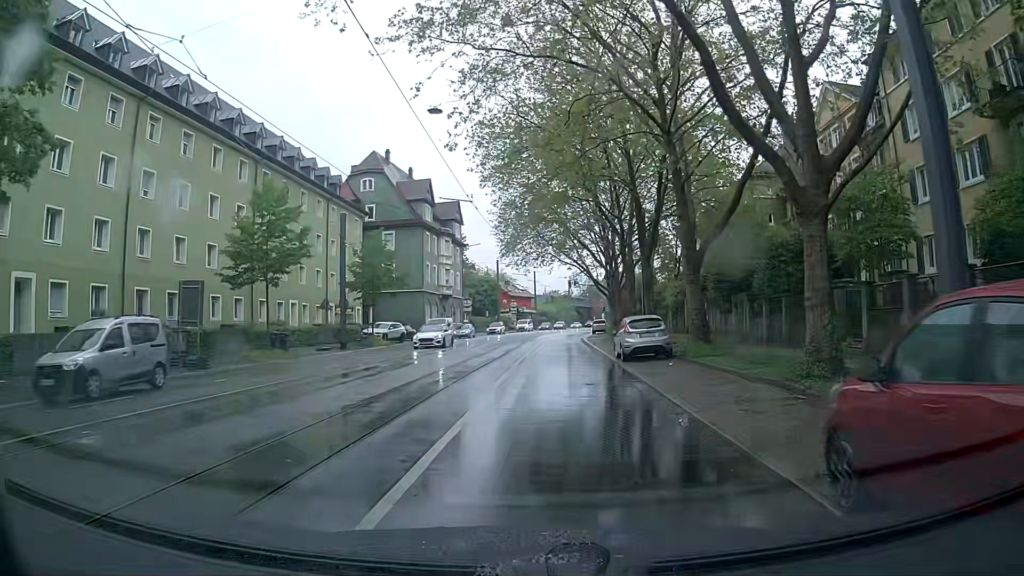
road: primary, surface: asphalt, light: Day
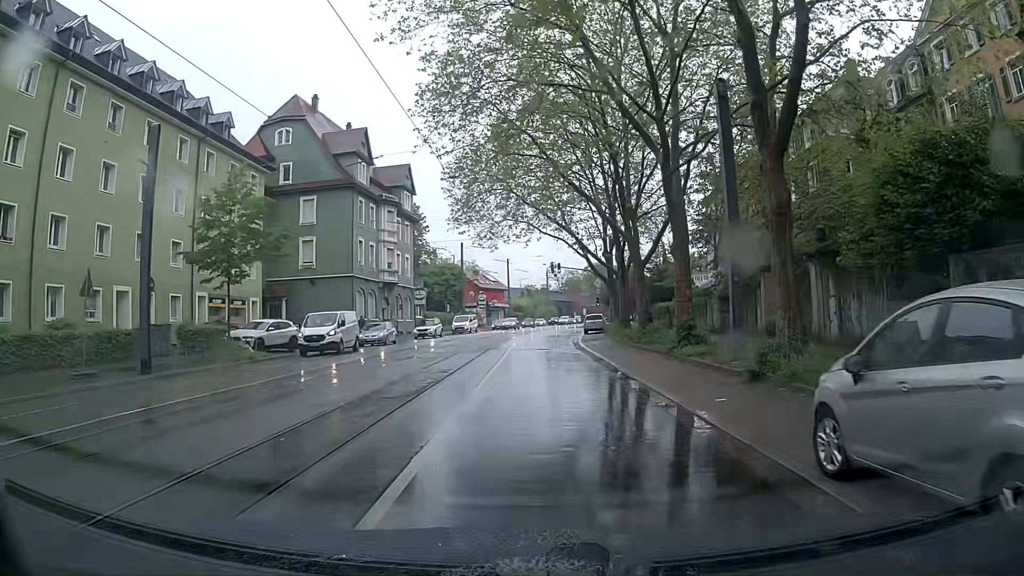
(+0.9, +19.6) m; +3°
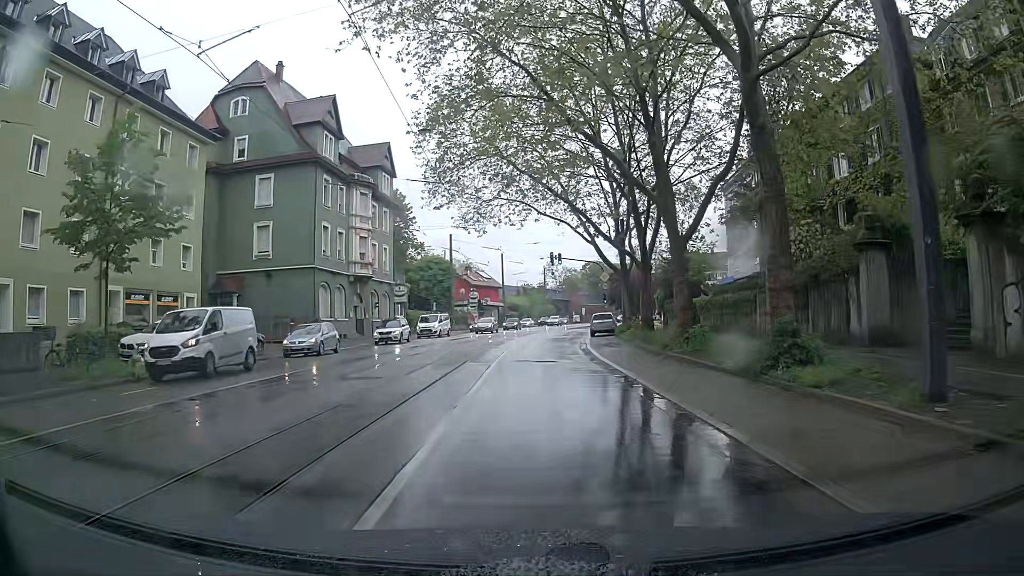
(0.0, +8.7) m; +1°
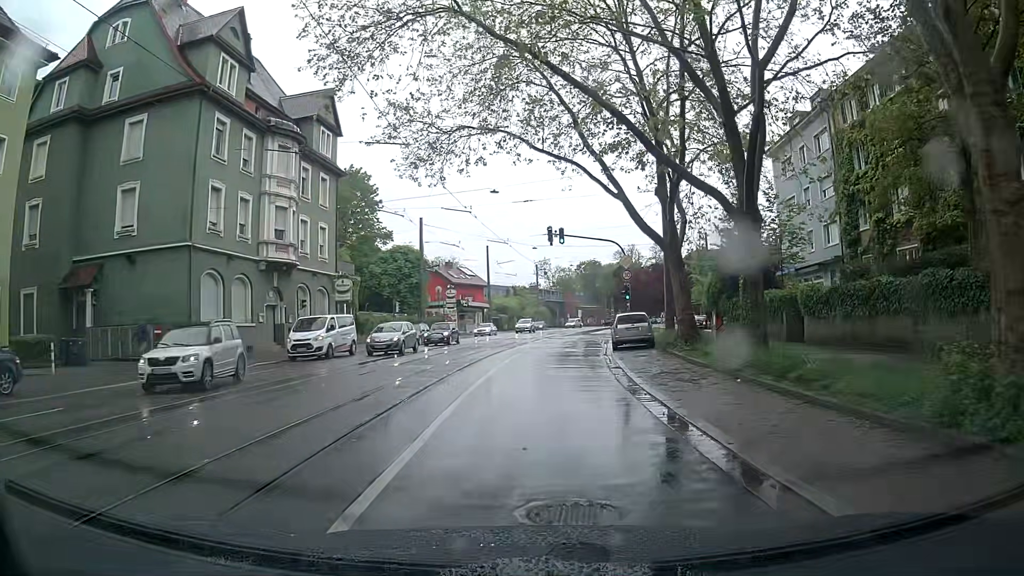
(+0.1, +16.1) m; 0°
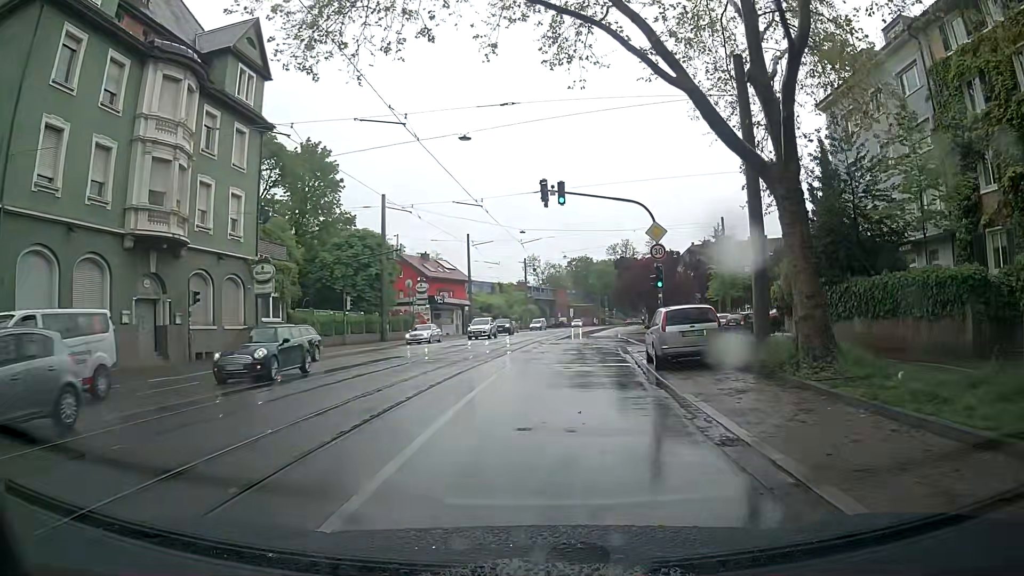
(+0.4, +12.1) m; +1°
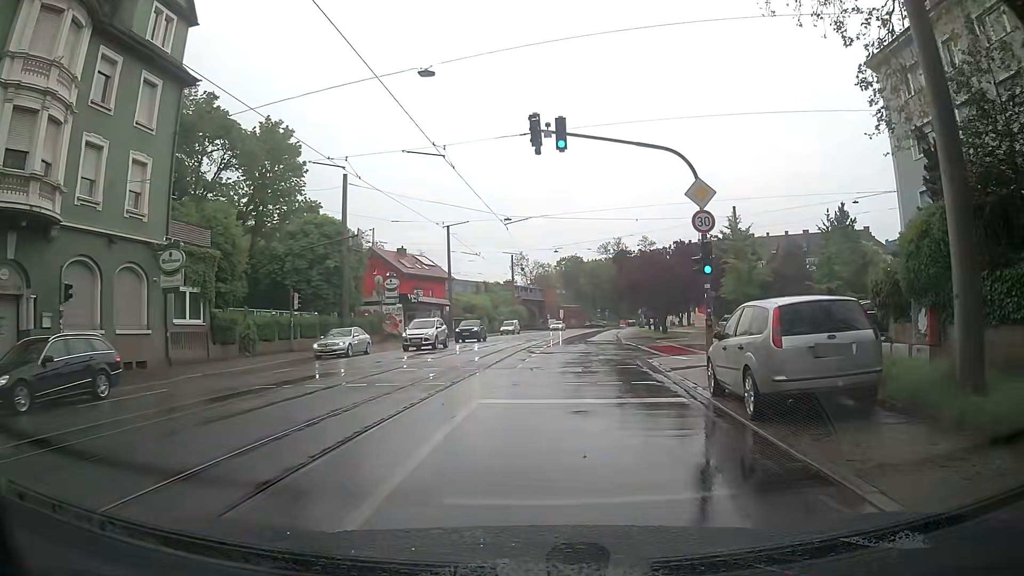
(+0.1, +8.2) m; 0°
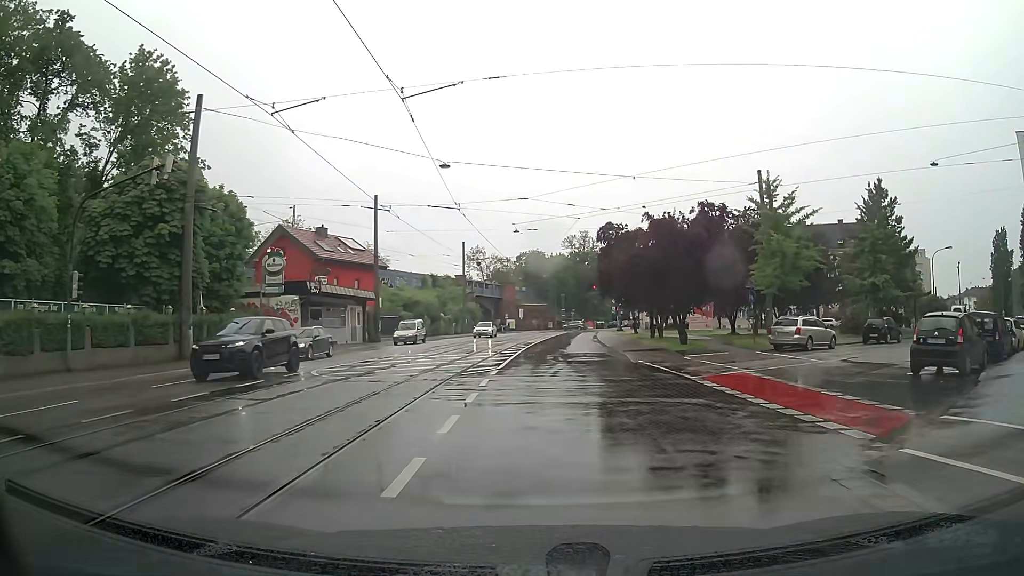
(+0.8, +17.1) m; +5°
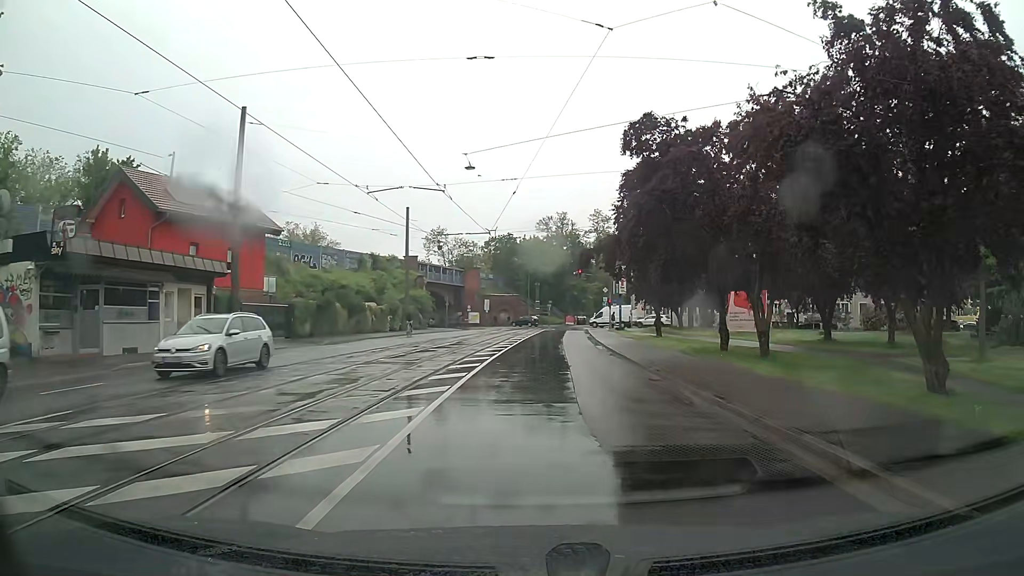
(+0.3, +22.1) m; +2°
